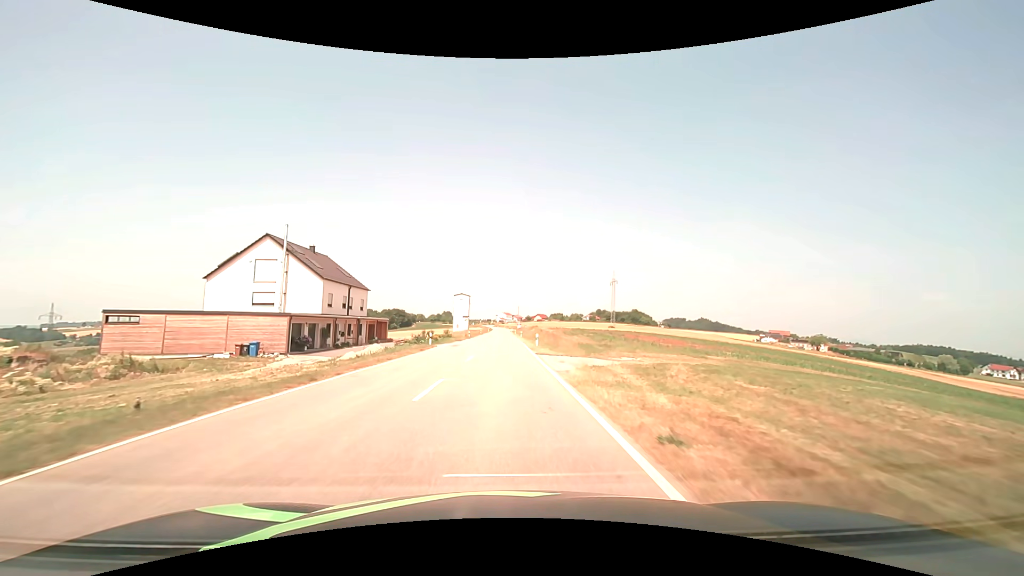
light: Day
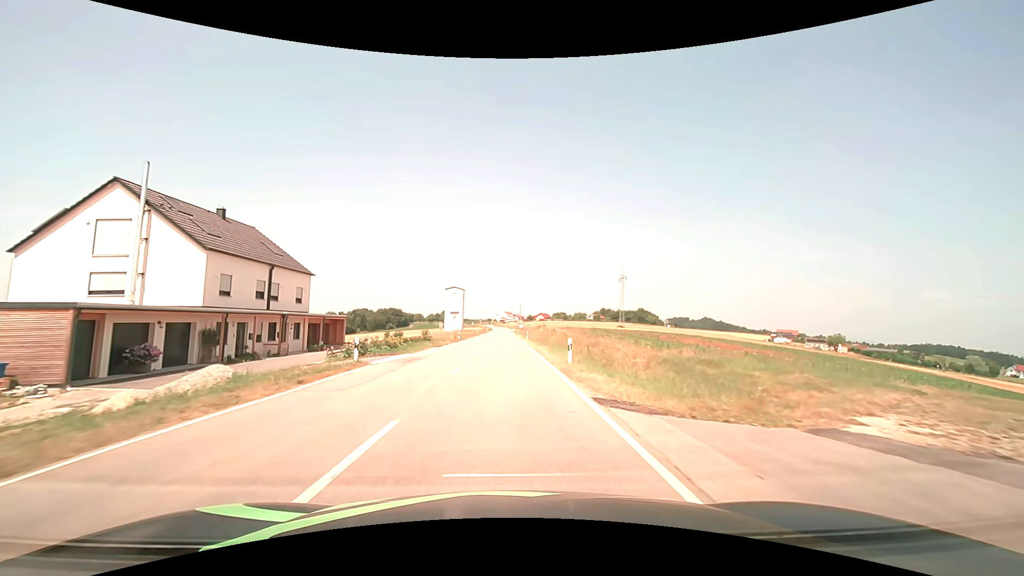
(0.0, +18.3) m; 0°
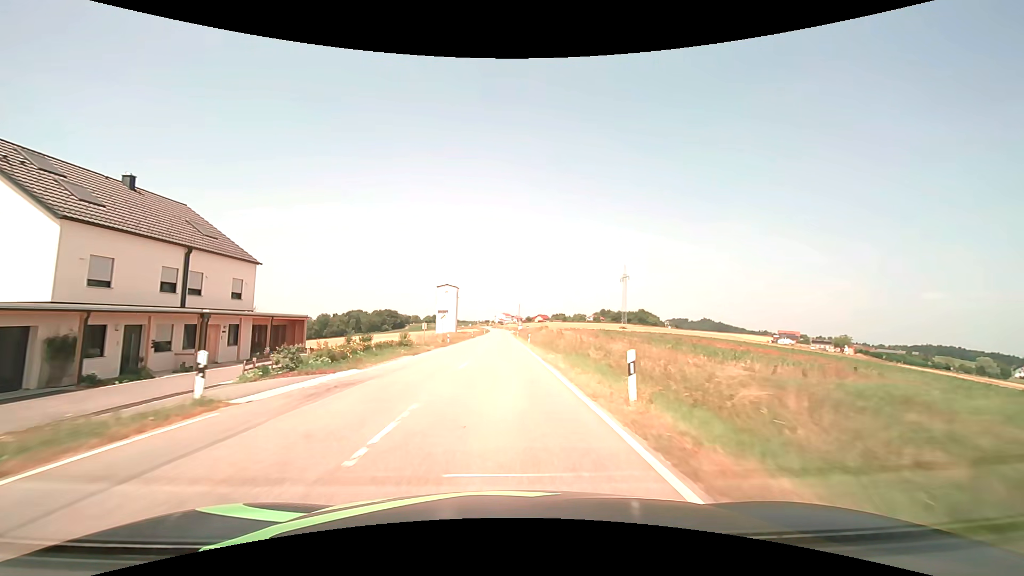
(0.0, +9.2) m; 0°
(0, +10) (0, +20) (0, +30) (0, +40) (0, +50) (0, +60) (0, +70) (0, +80) (0, +90) (0, +100) m
